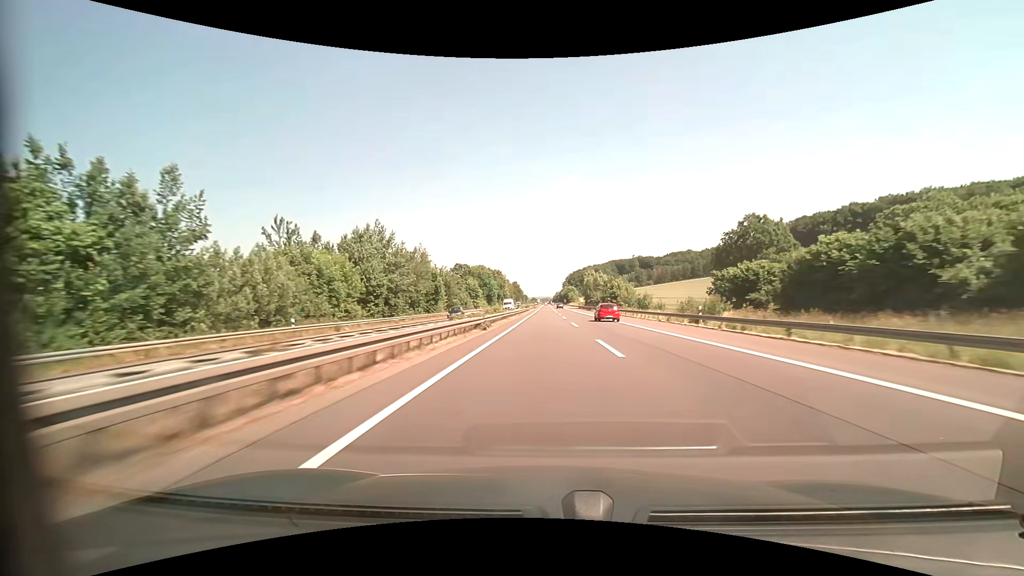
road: motorway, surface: asphalt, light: Day
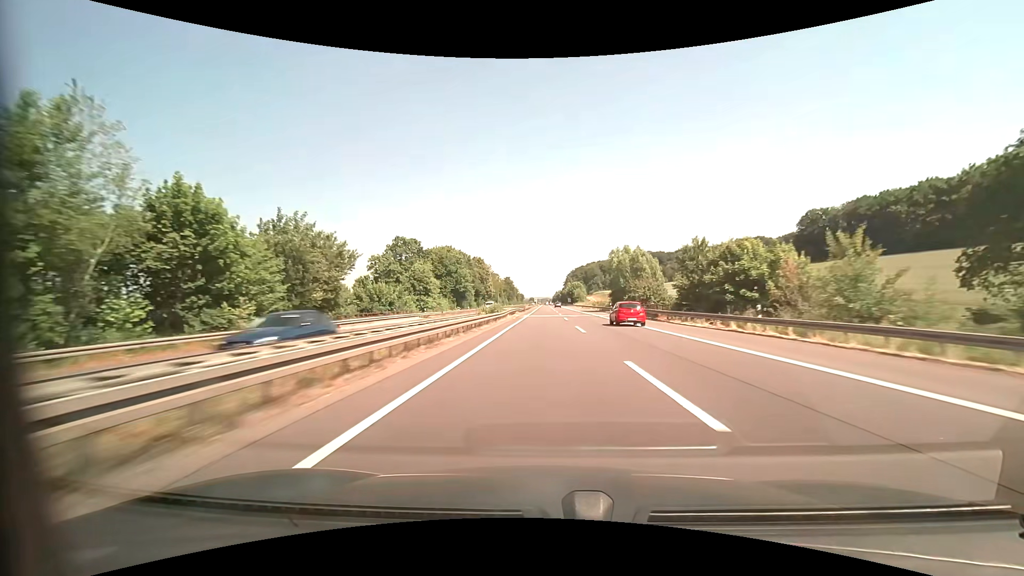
(+0.1, +61.6) m; 0°
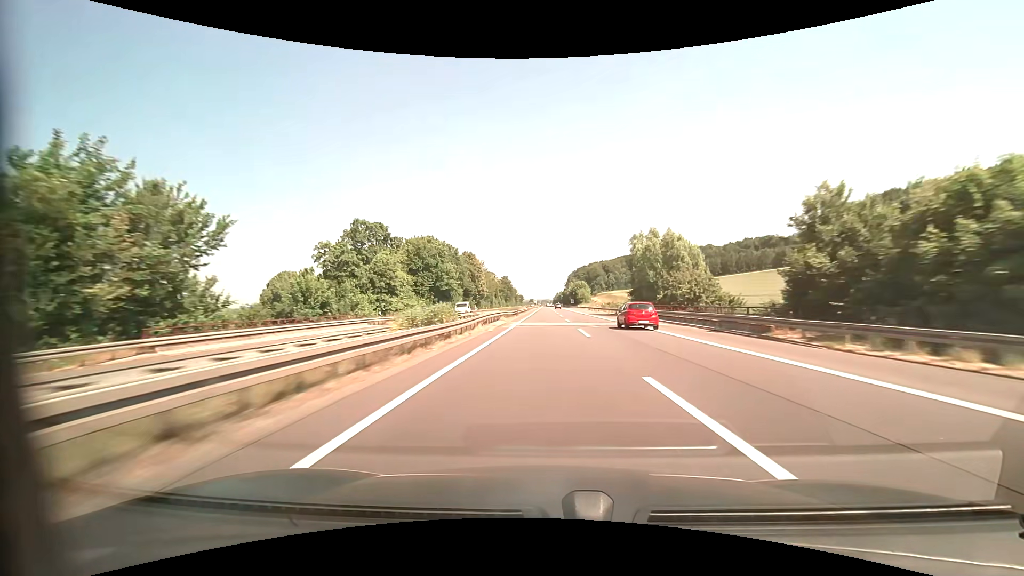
(0.0, +20.5) m; 0°
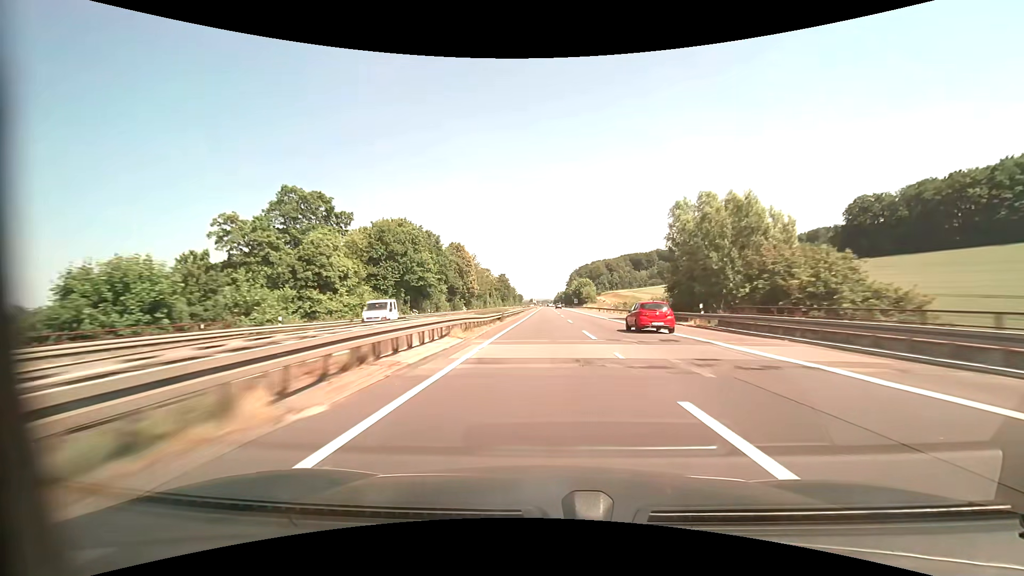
(0.0, +20.5) m; 0°
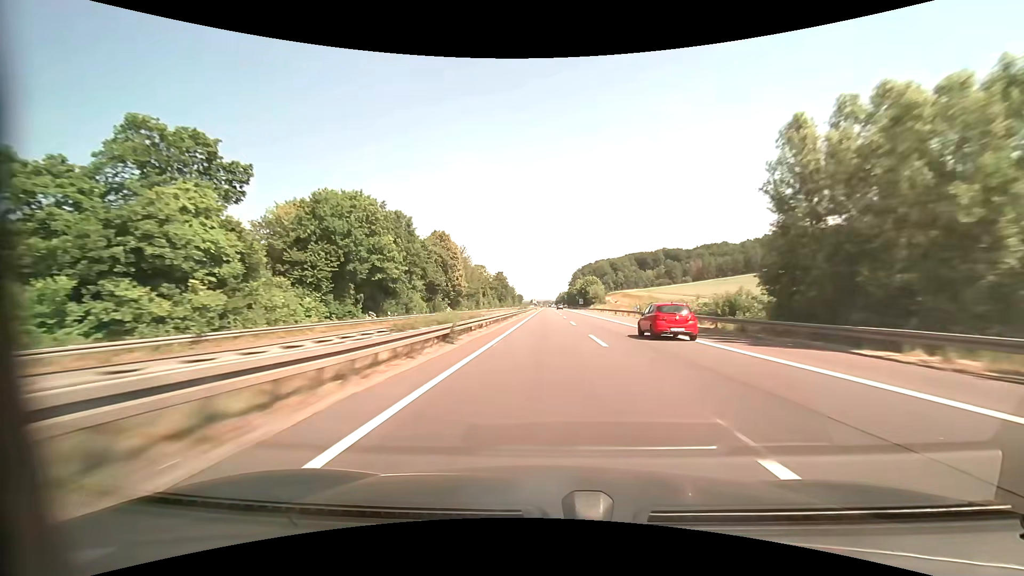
(0.0, +20.5) m; 0°
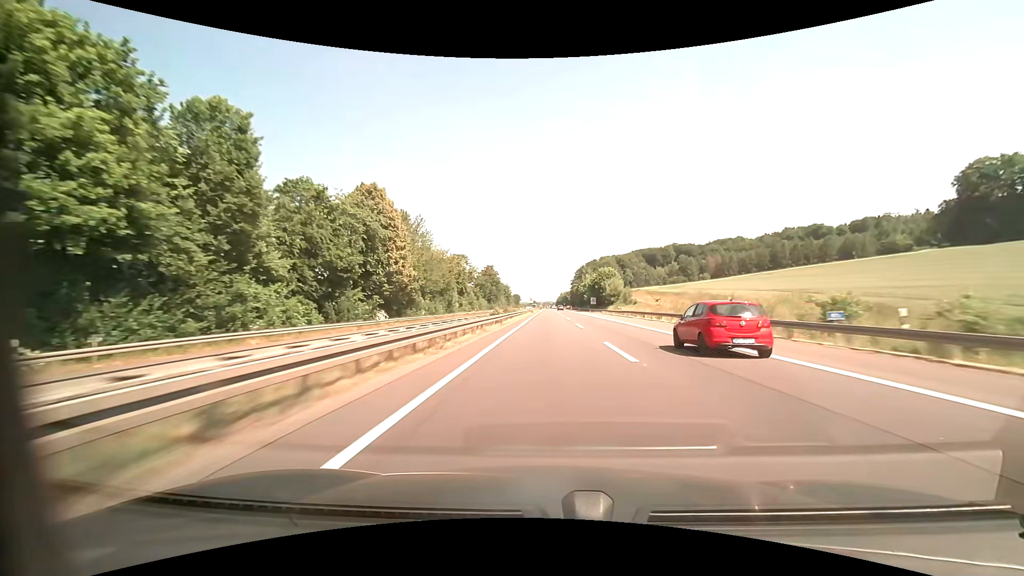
(0.0, +40.9) m; 0°
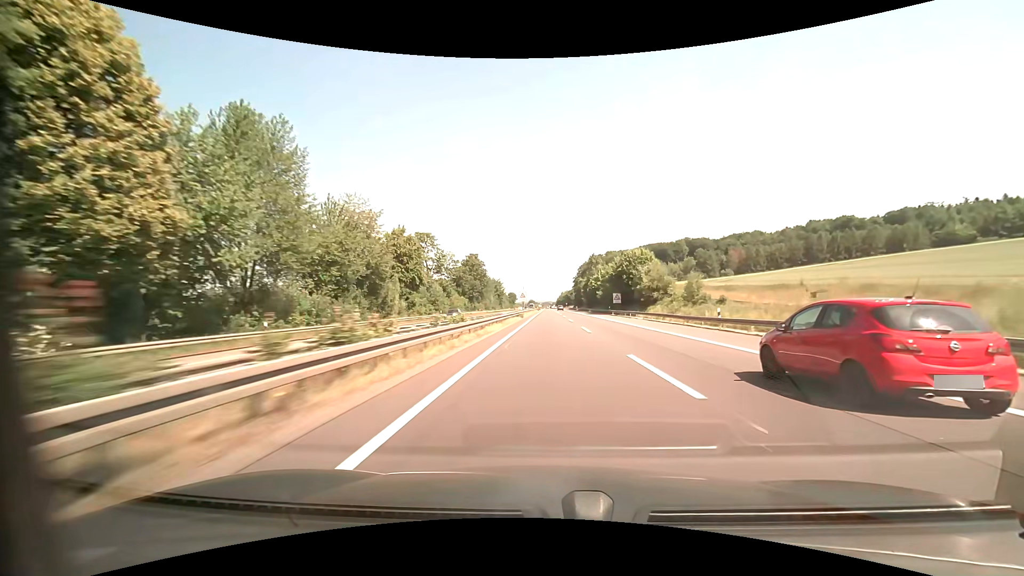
(0.0, +40.8) m; 0°
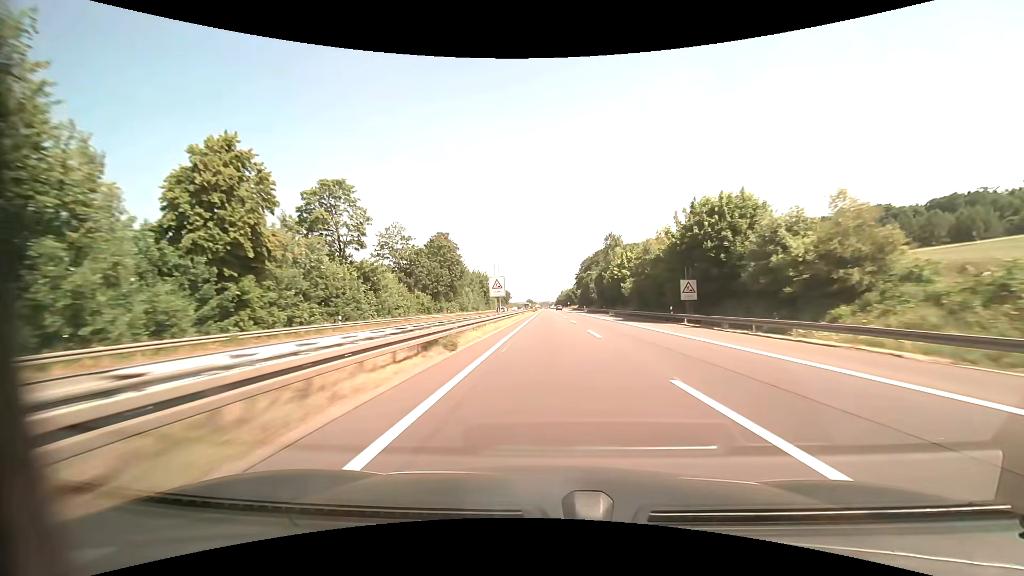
(+0.2, +40.9) m; 0°
(0, +10) (0, +20) (0, +30) (0, +40) (0, +50) (0, +60) (0, +70) (0, +80) (0, +90) (0, +100) m
